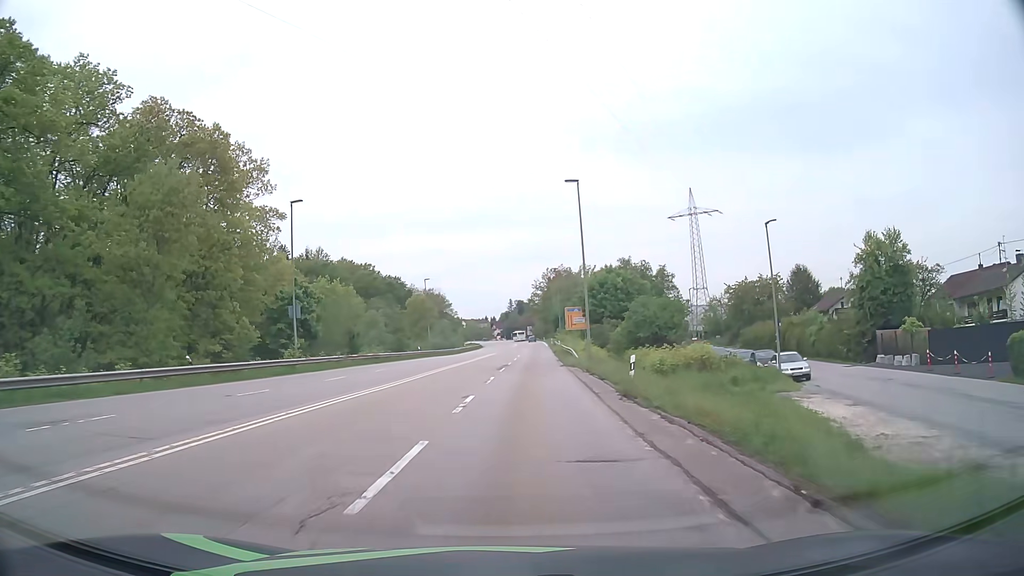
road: secondary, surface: asphalt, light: Day
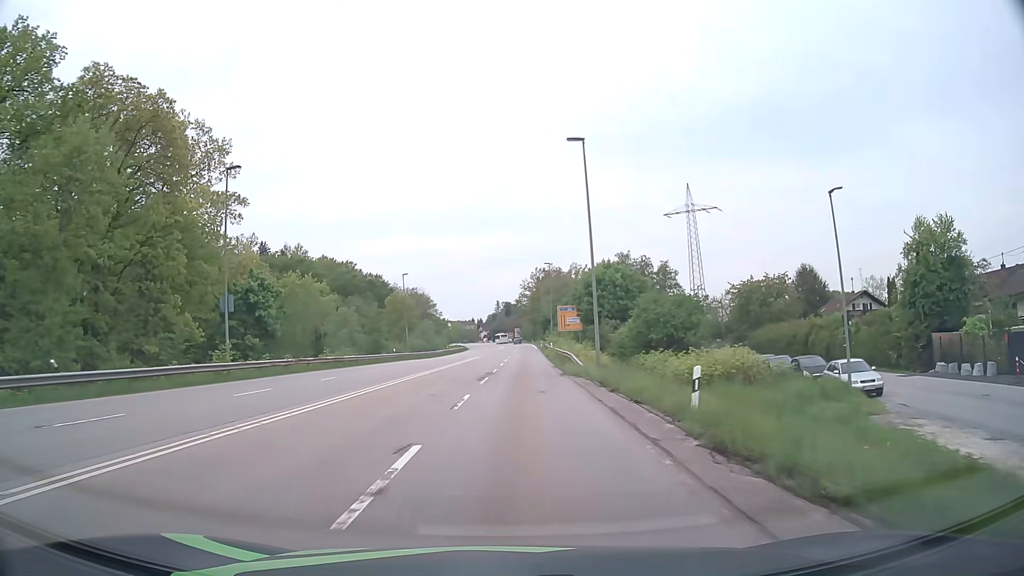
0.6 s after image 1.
(+0.1, +8.4) m; +1°
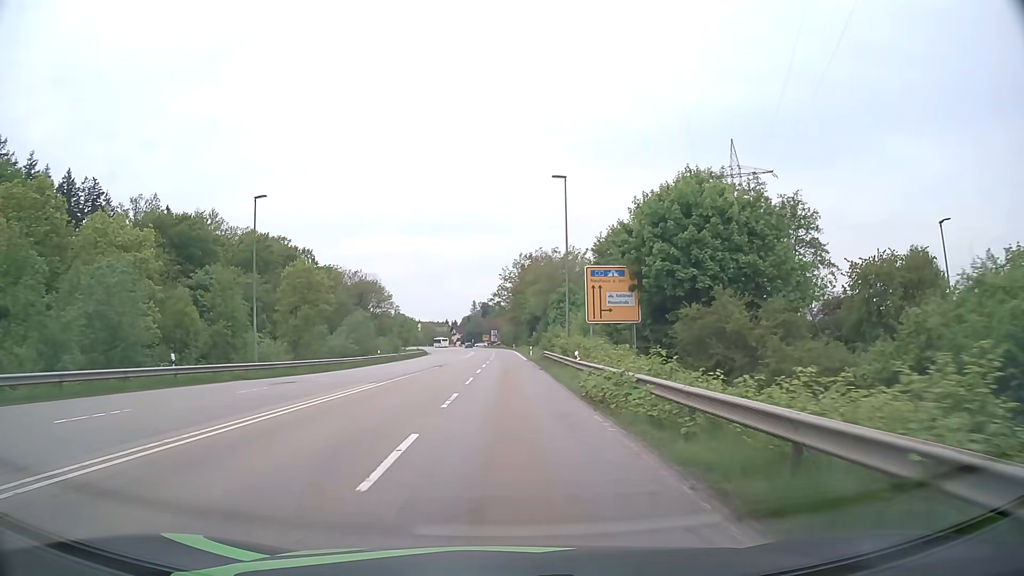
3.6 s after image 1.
(+1.0, +43.6) m; +2°
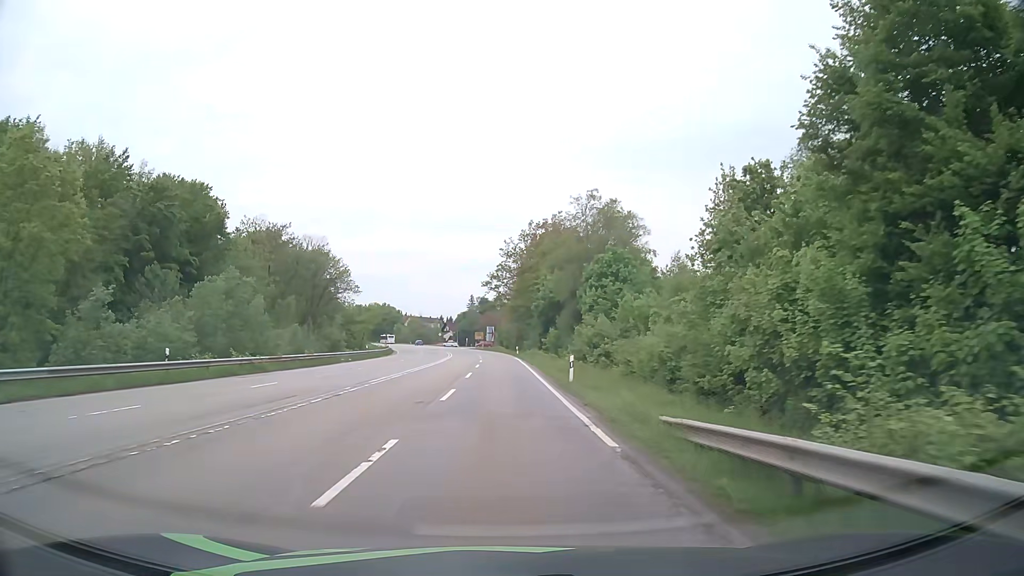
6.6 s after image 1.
(+0.1, +44.9) m; 0°
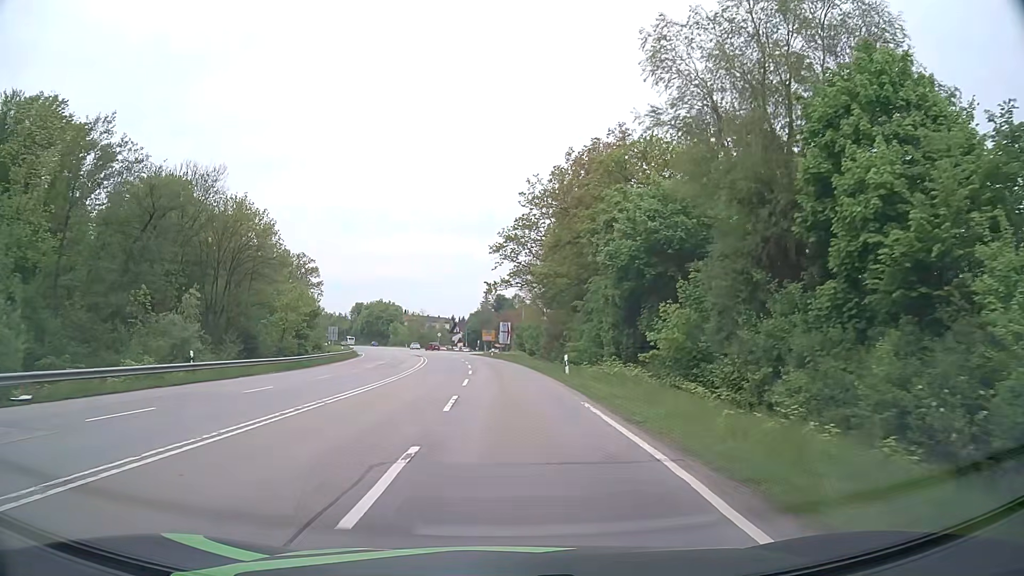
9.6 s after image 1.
(-0.5, +45.3) m; -2°
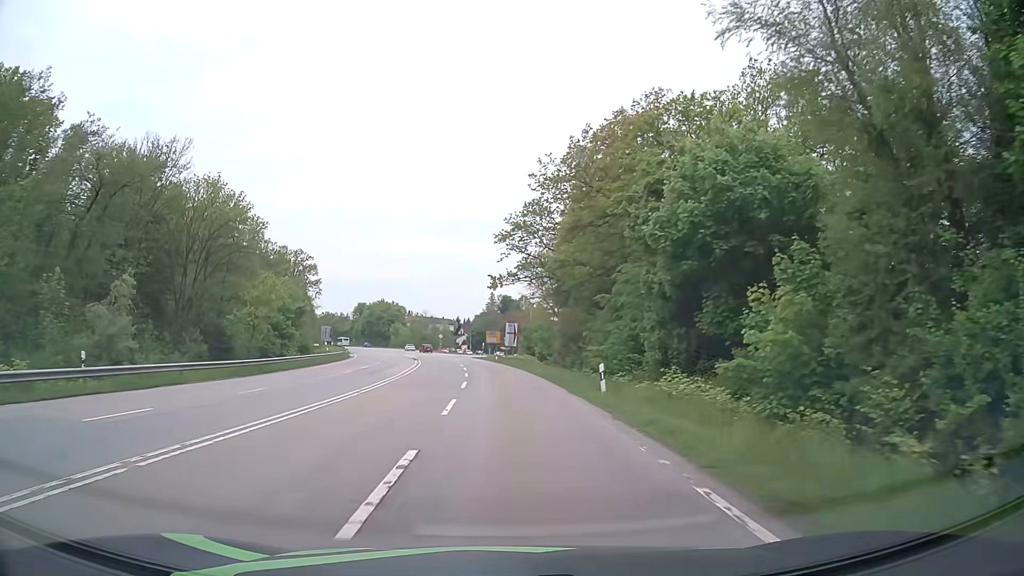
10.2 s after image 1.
(-0.1, +9.1) m; -1°
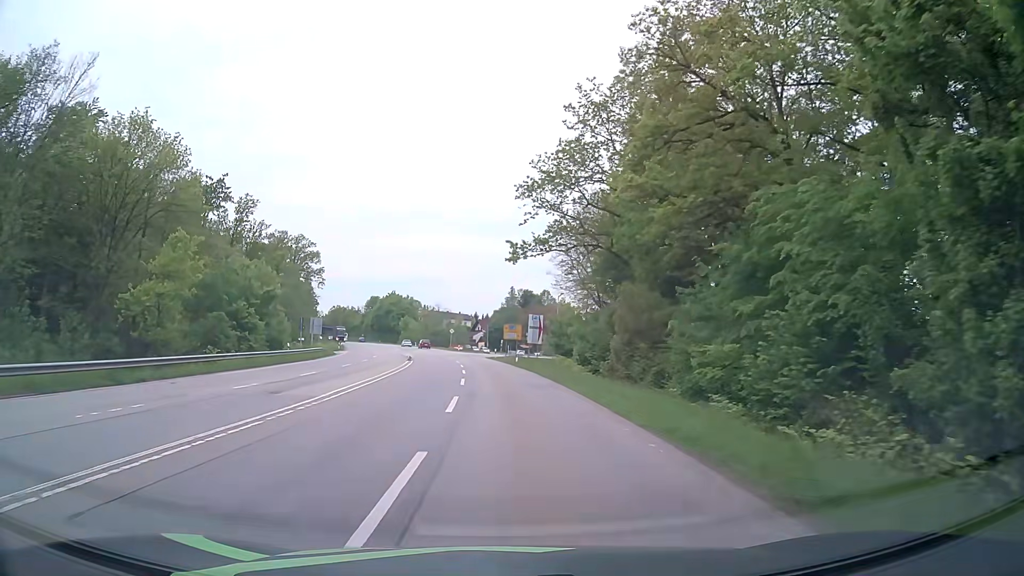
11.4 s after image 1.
(-0.1, +18.2) m; -2°
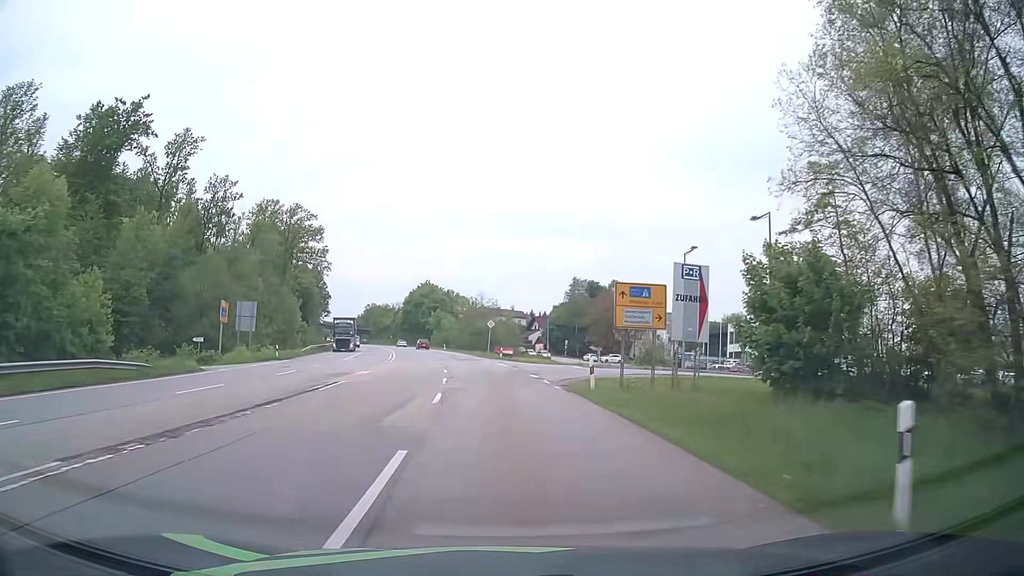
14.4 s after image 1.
(-1.4, +45.7) m; -4°
